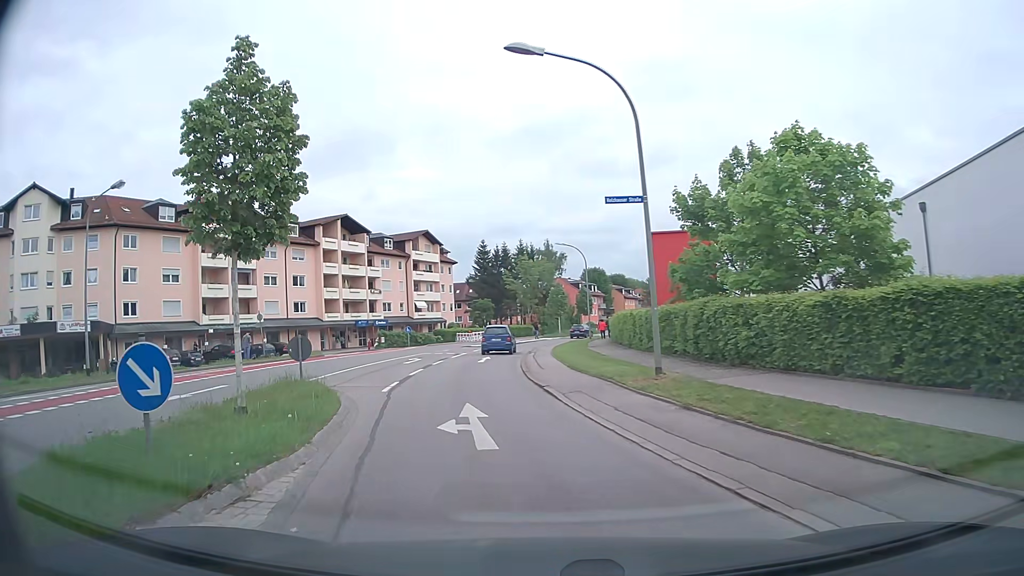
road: secondary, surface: asphalt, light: Day
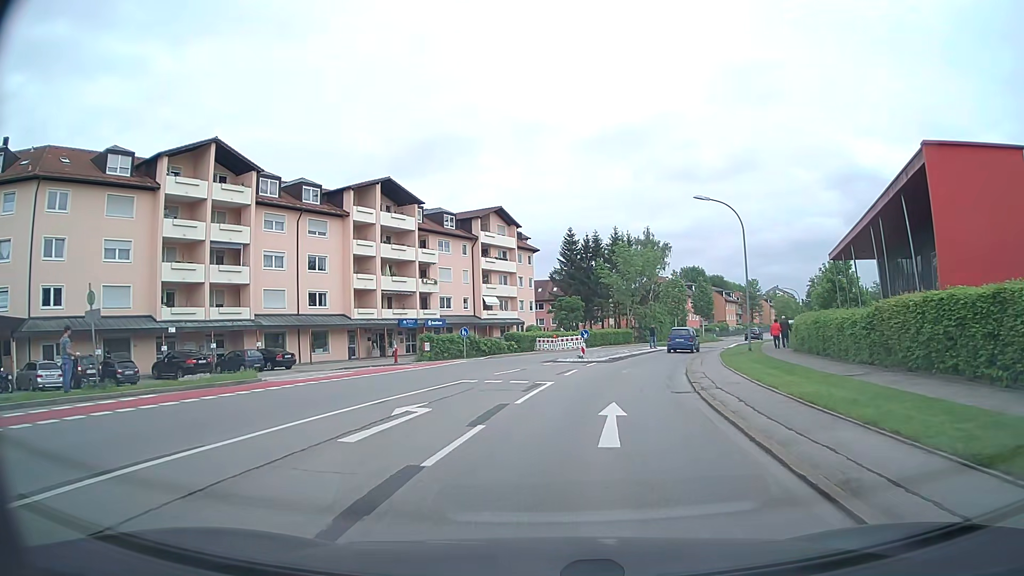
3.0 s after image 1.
(-2.5, +20.8) m; -8°
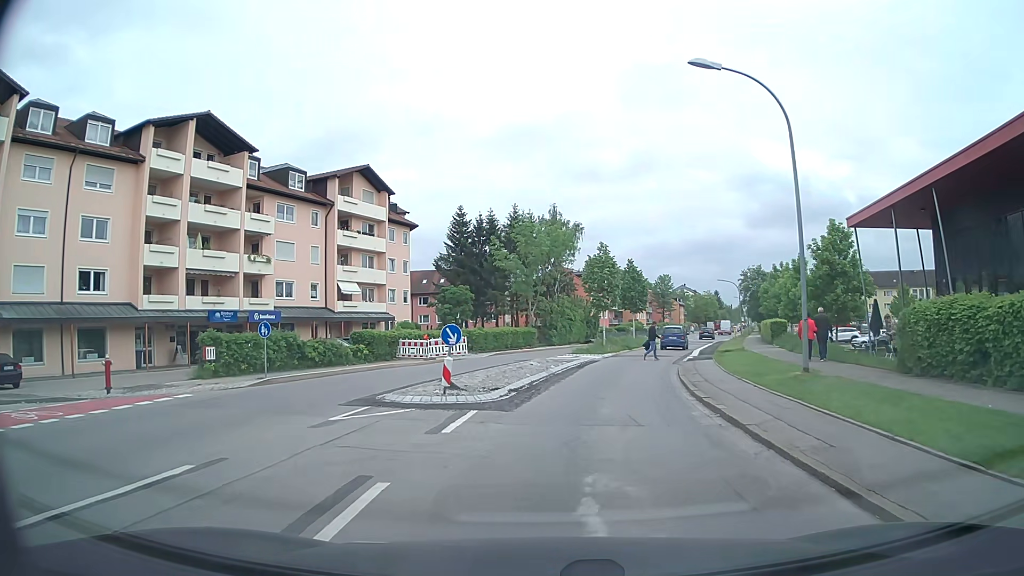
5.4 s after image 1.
(+1.3, +17.9) m; +9°
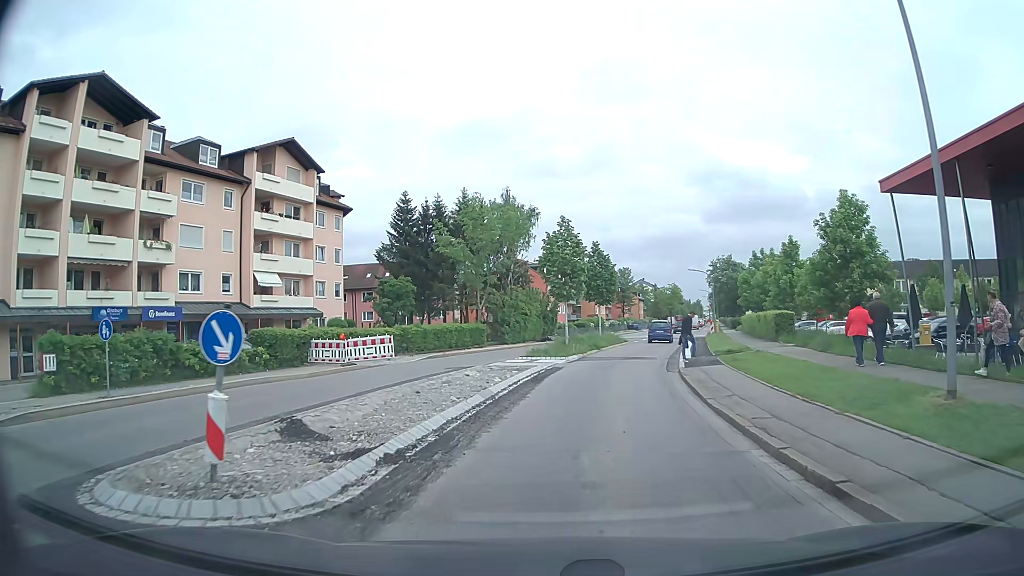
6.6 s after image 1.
(+0.3, +7.9) m; +5°
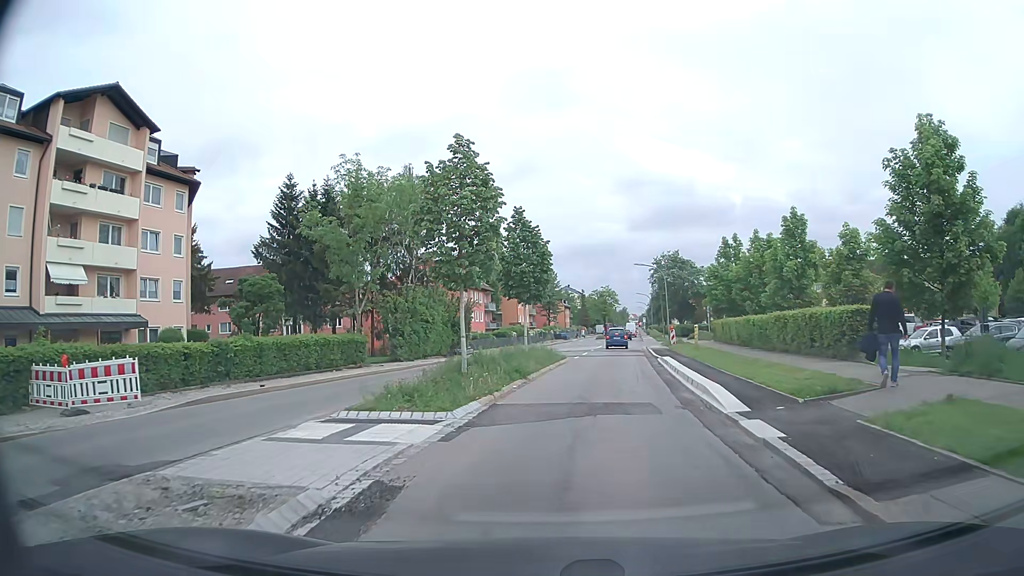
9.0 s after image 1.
(+0.7, +15.0) m; +6°
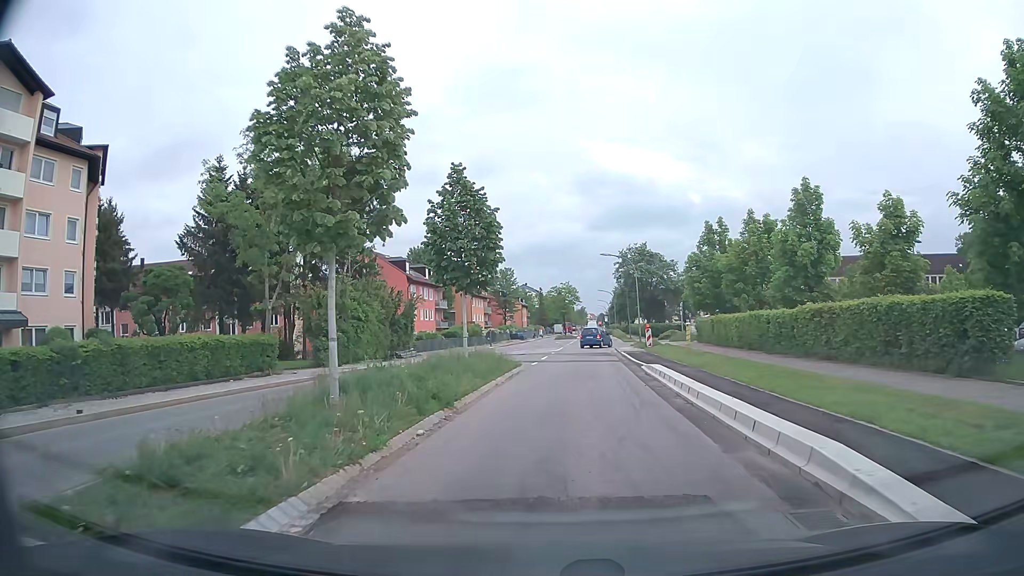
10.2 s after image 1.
(+0.2, +7.4) m; +3°
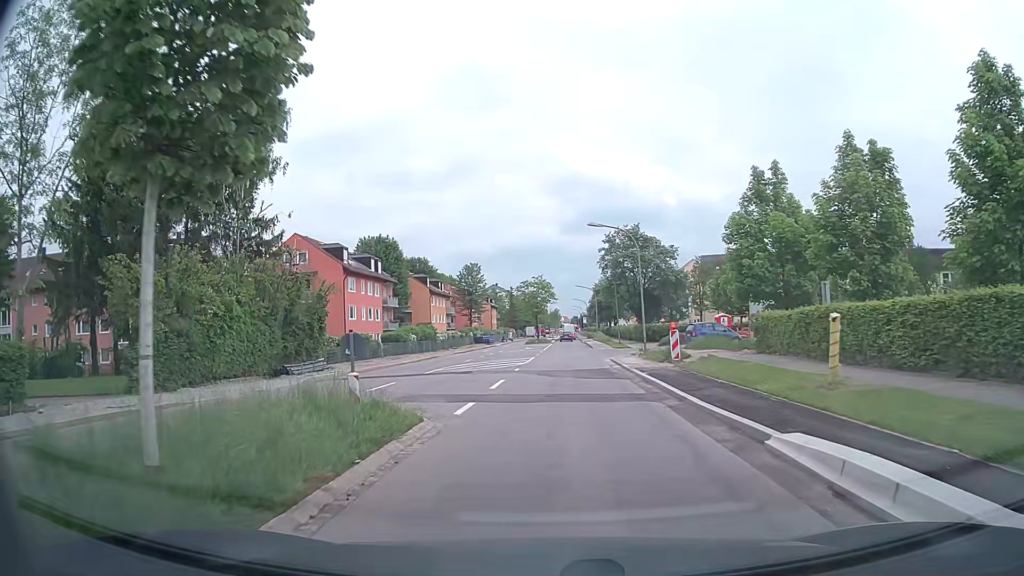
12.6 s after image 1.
(+0.5, +15.9) m; +3°
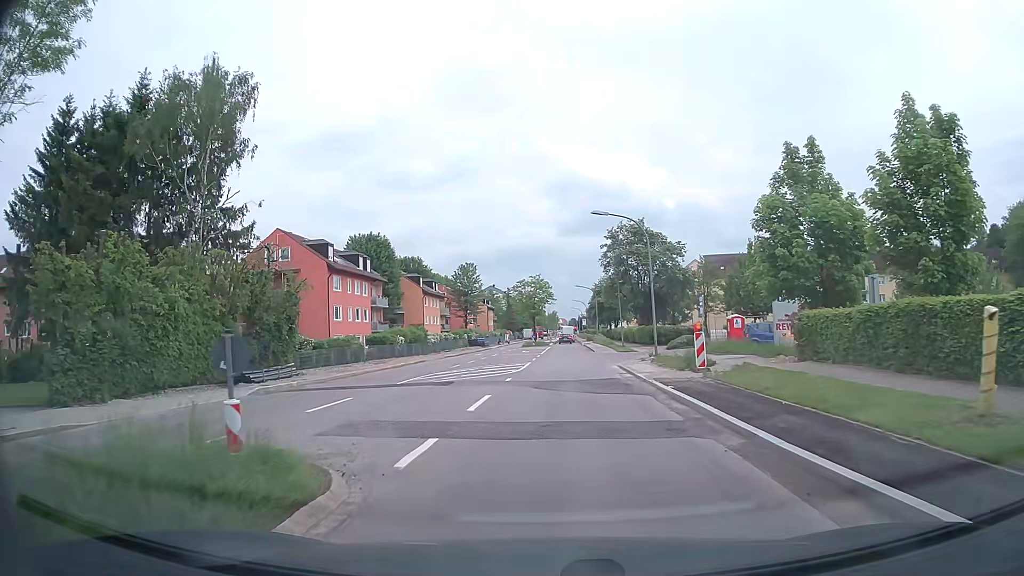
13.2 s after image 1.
(0.0, +4.4) m; +1°
(0, +10) (0, +20) (0, +30) (0, +40) (+1, +50) (+1, +60) (+1, +70) (+2, +80) (+2, +90) (+2, +100) m
